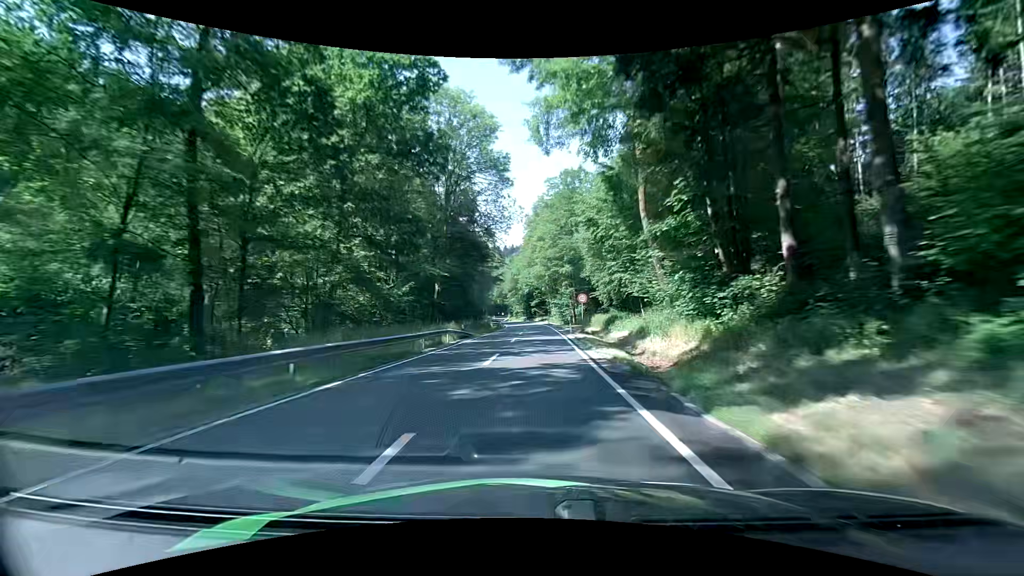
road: secondary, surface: asphalt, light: Day
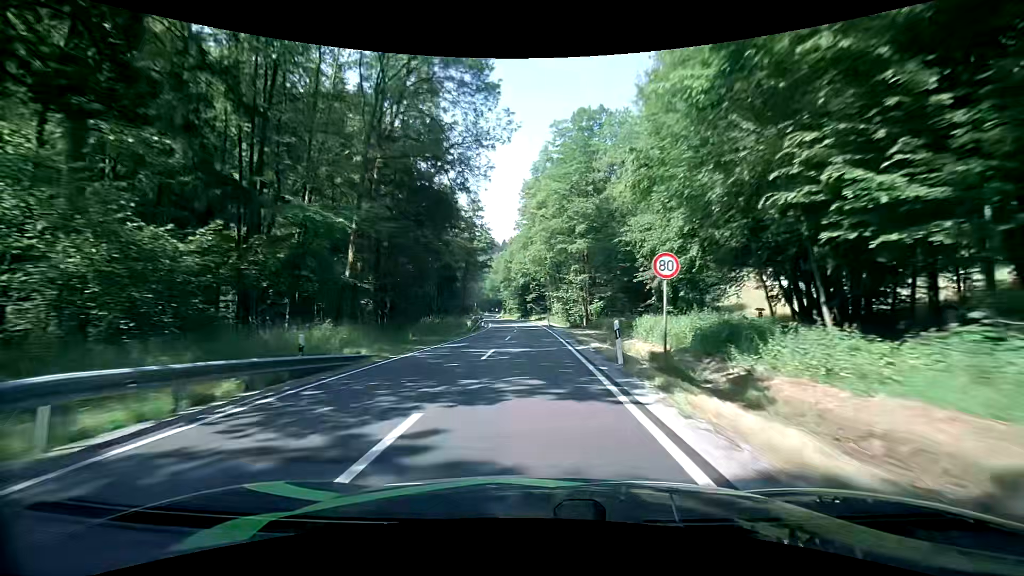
(+0.1, +23.2) m; 0°
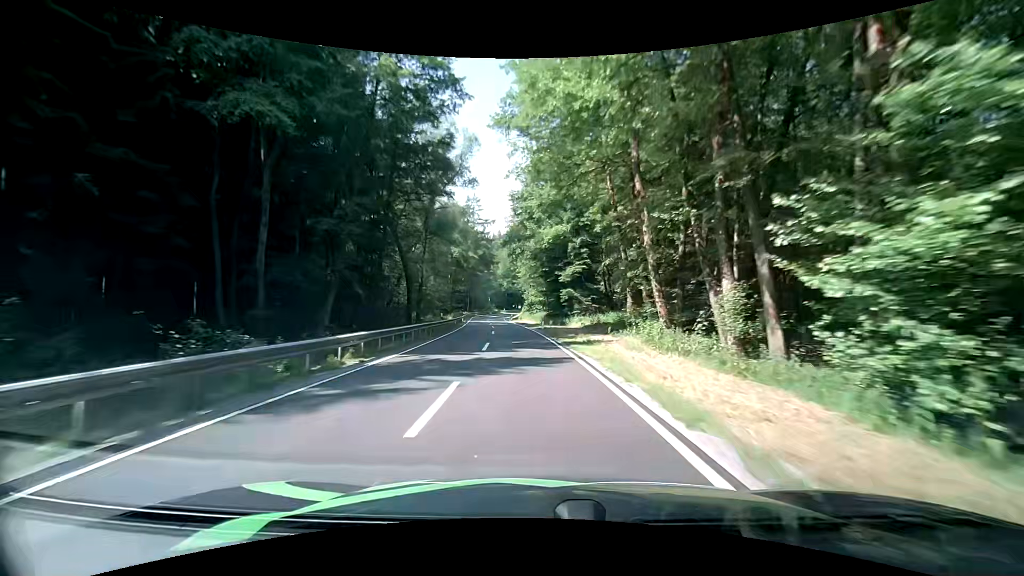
(-0.4, +57.2) m; -3°
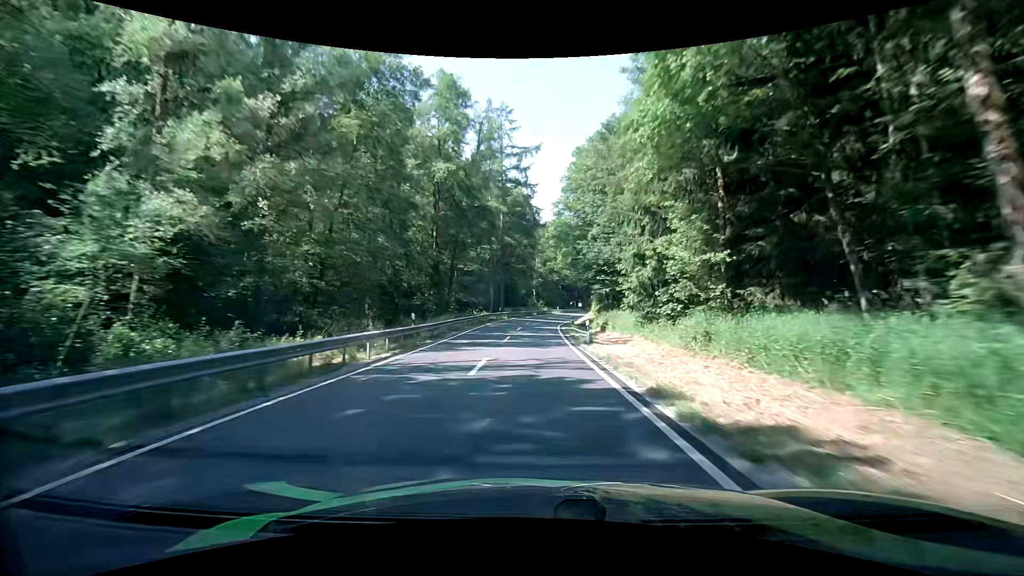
(-3.8, +55.0) m; -6°
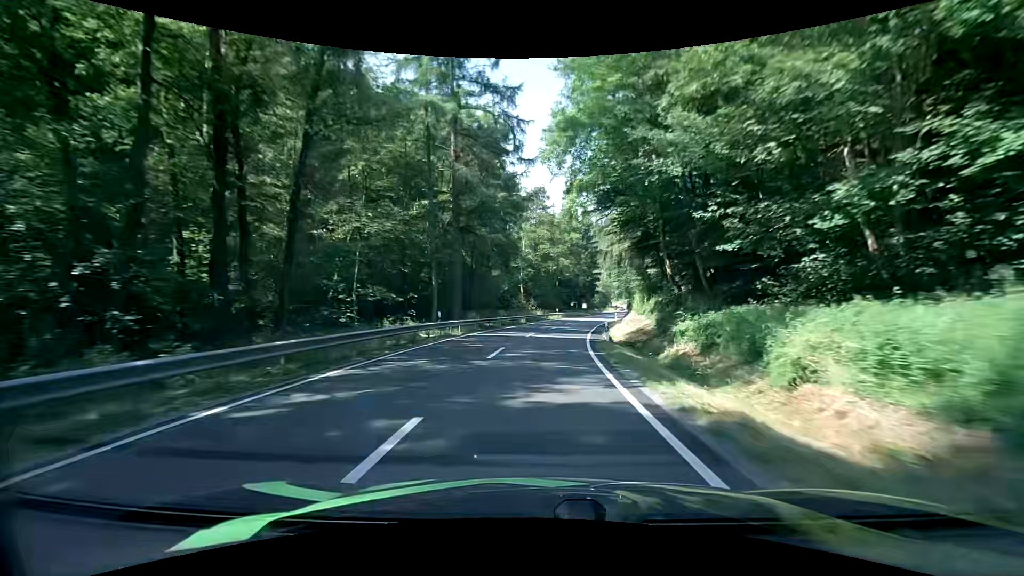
(0.0, +32.4) m; +1°
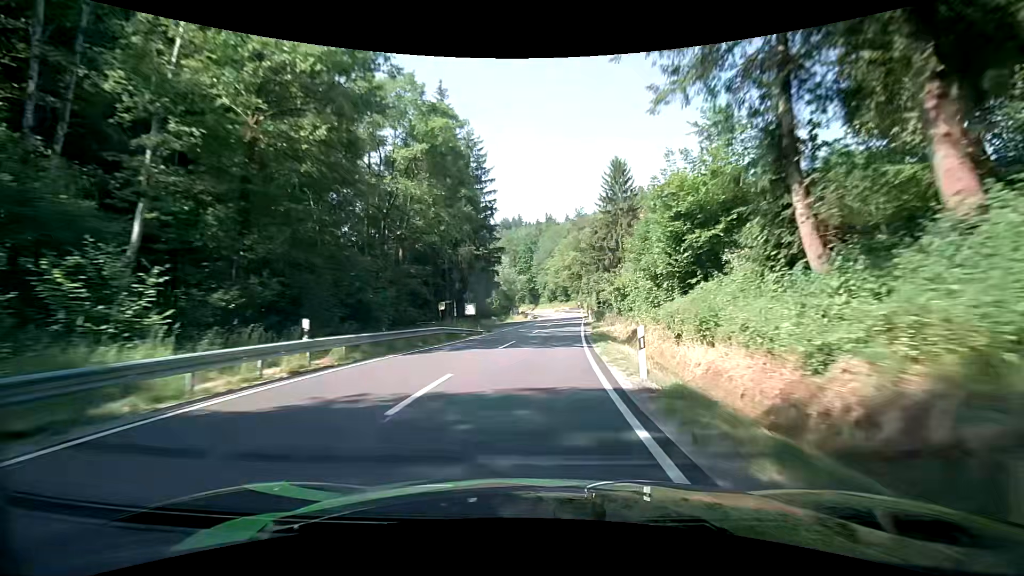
(+4.8, +54.6) m; +11°
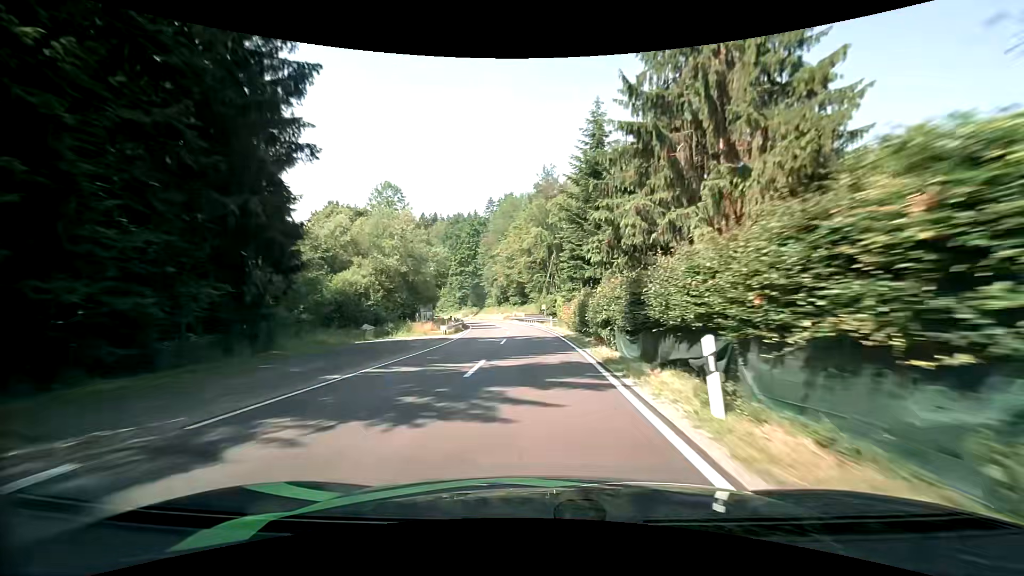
(+2.4, +43.6) m; +6°
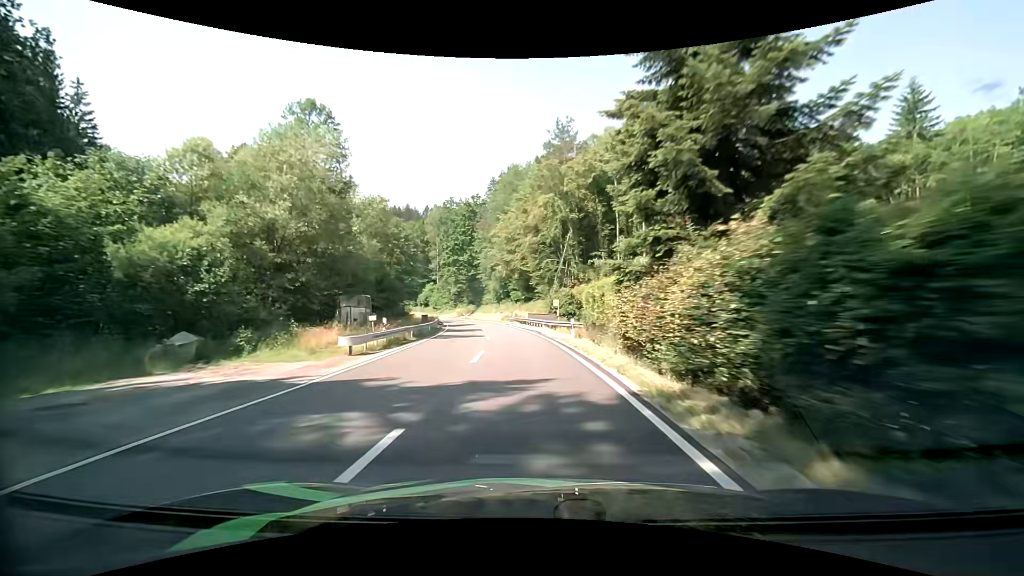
(0.0, +21.0) m; 0°
(0, +10) (-1, +20) (-2, +30) (-3, +40) (-4, +50) (-6, +60) (-8, +69) (-10, +79) (-13, +89) (-16, +98) m
